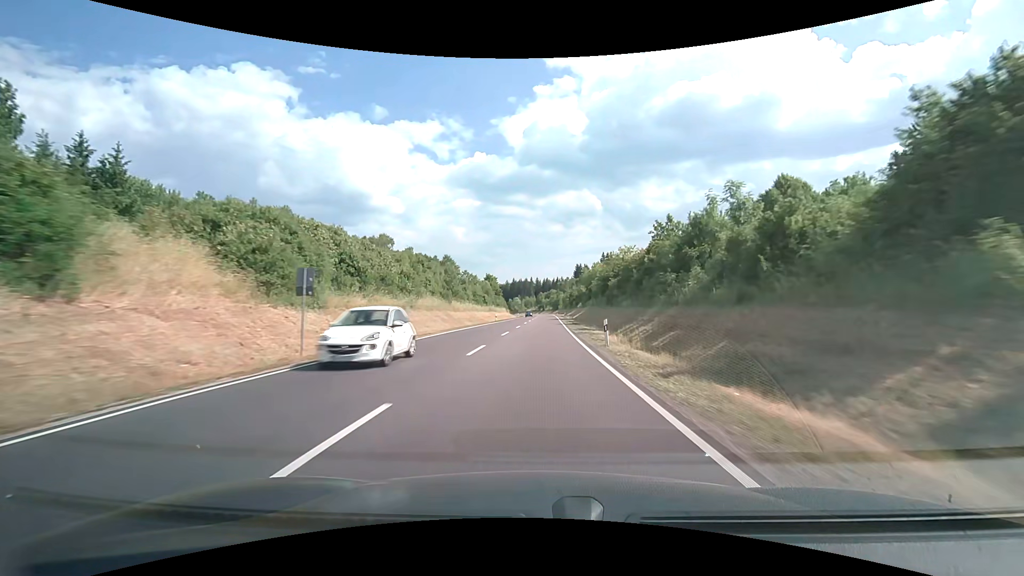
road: primary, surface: asphalt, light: Day
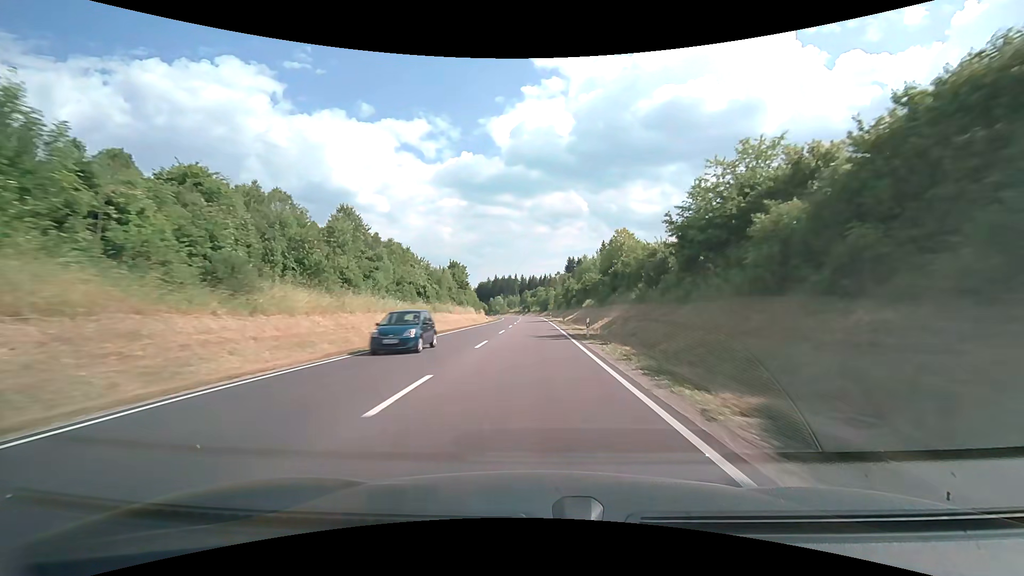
(+0.6, +44.9) m; +2°
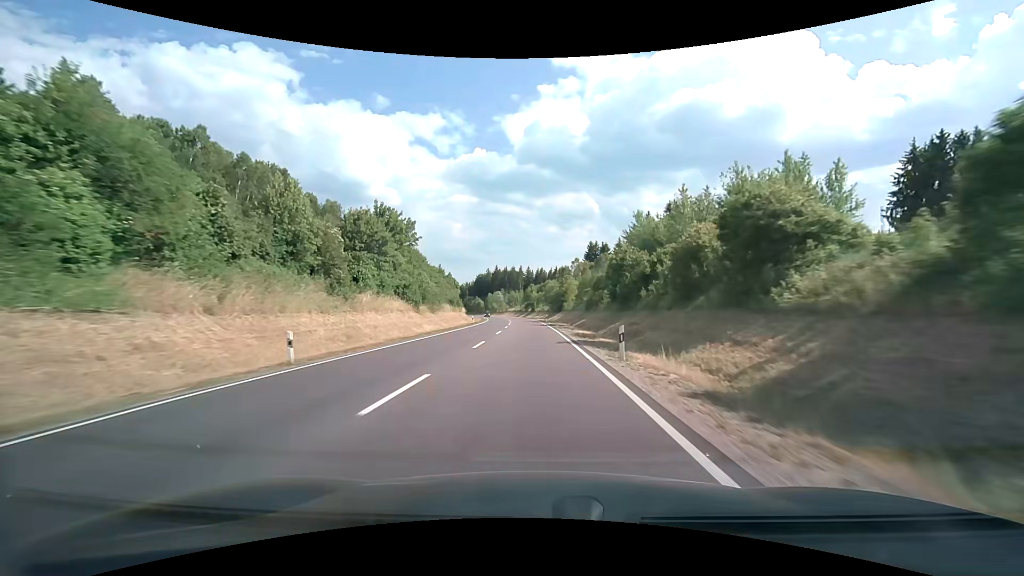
(-0.1, +60.1) m; -1°
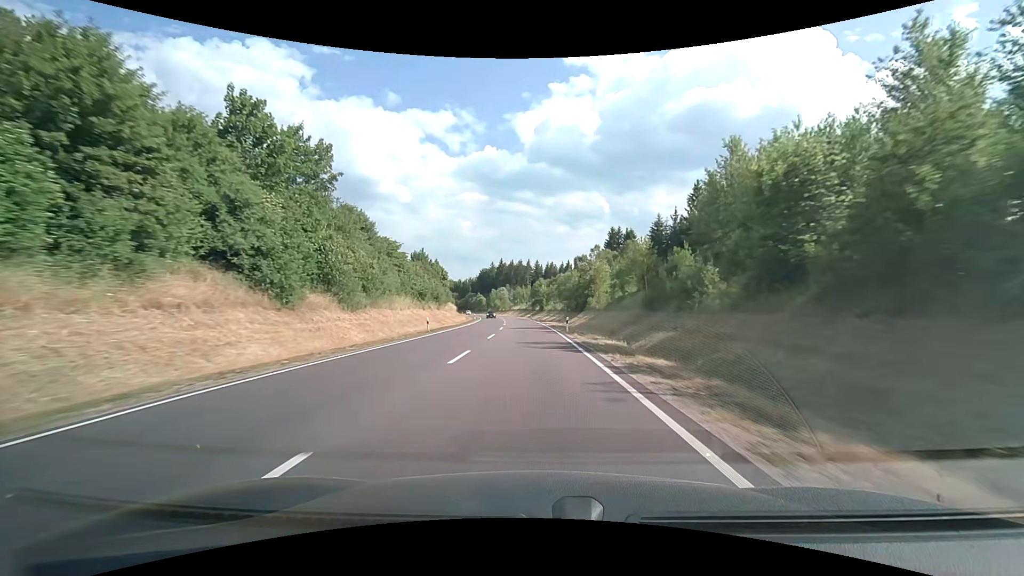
(-0.2, +30.2) m; -1°
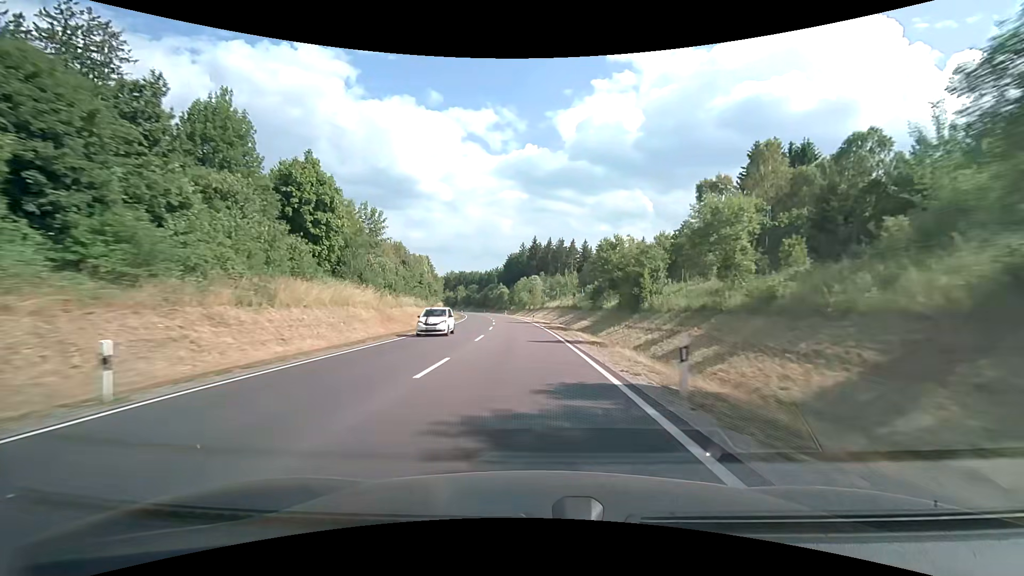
(-2.6, +75.7) m; -4°
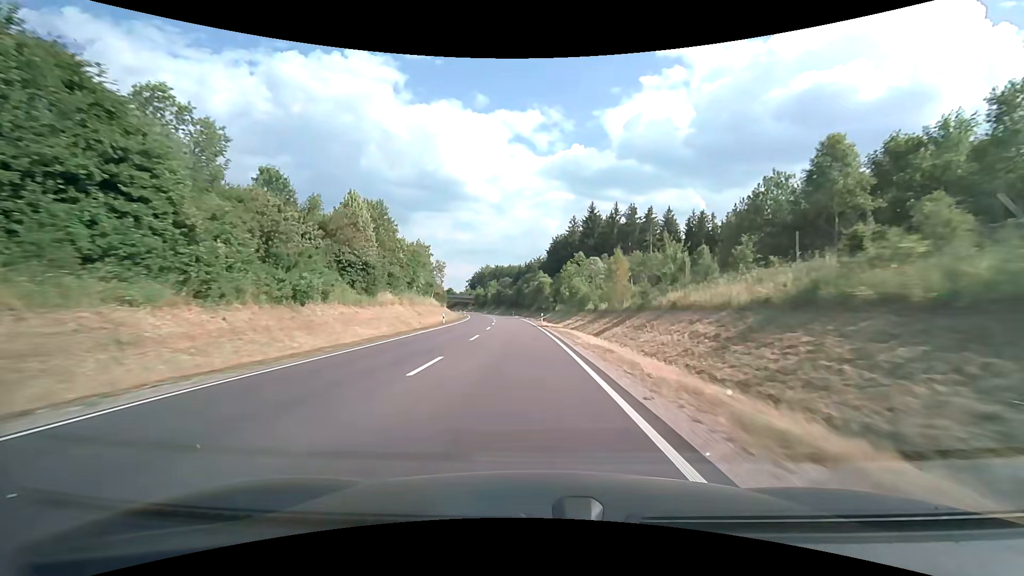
(-2.6, +60.2) m; -5°
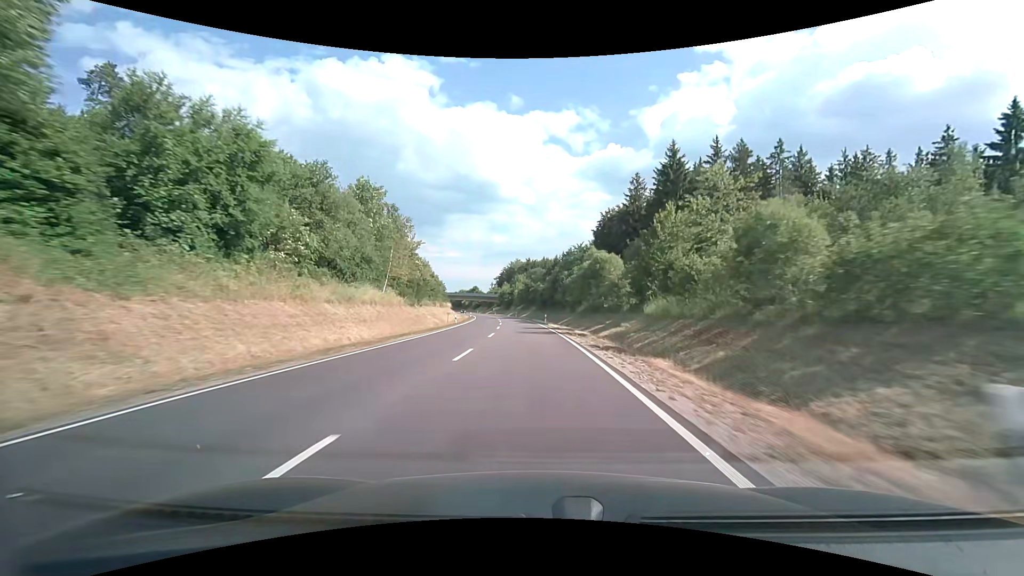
(-1.7, +45.3) m; -4°
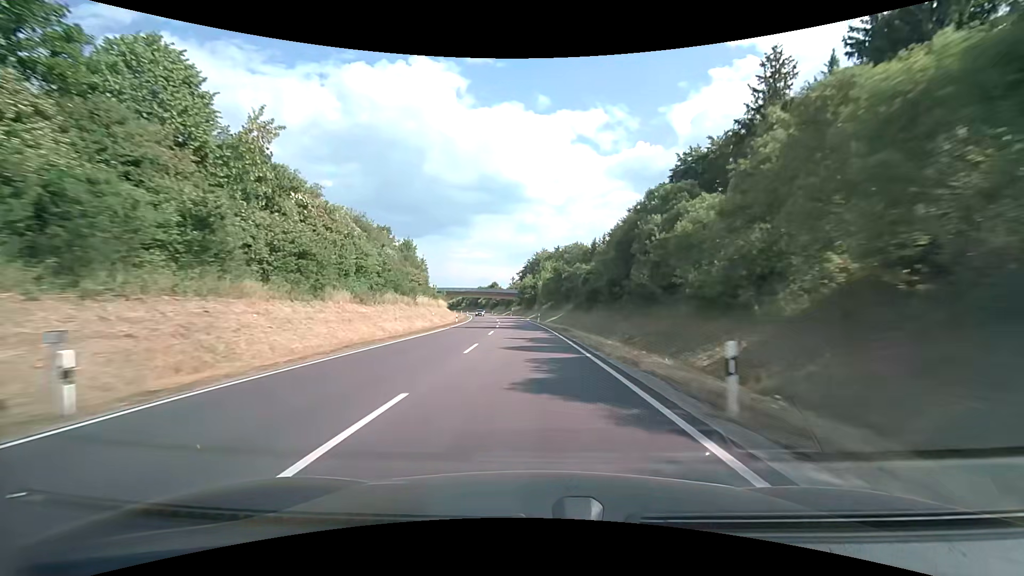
(-1.3, +46.0) m; -3°
(0, +10) (0, +20) (0, +30) (-1, +40) (-1, +50) (-2, +60) (-3, +70) (-4, +80) (-5, +90) (-7, +100) m
